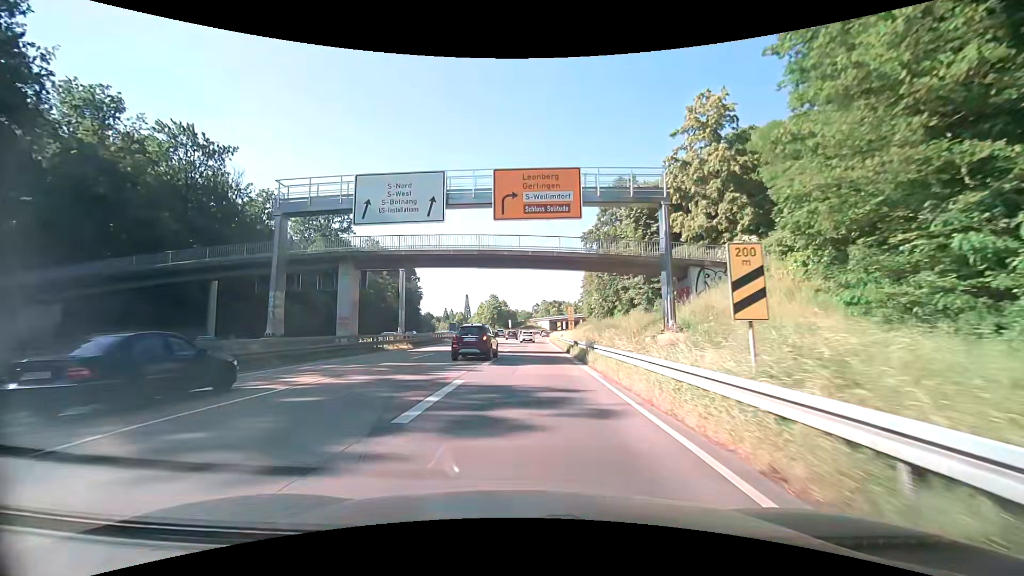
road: trunk_link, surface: asphalt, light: Day
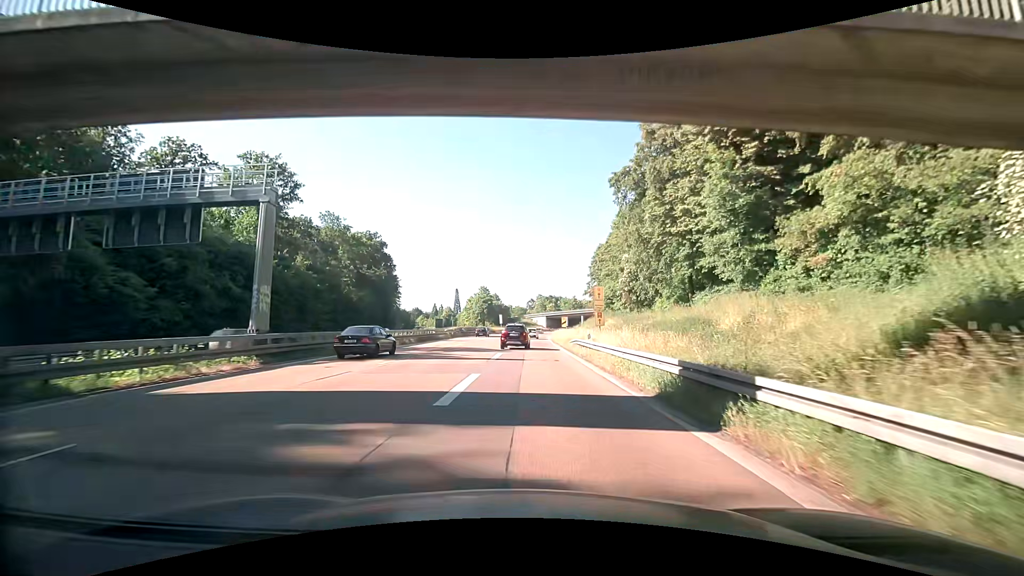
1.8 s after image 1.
(0.0, +23.6) m; +1°
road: trunk
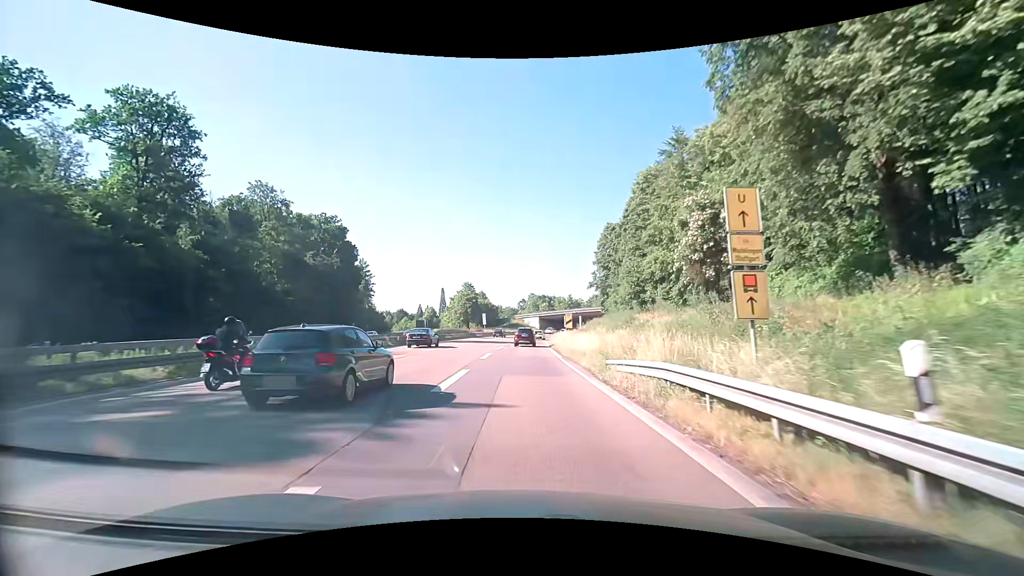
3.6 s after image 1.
(+0.2, +22.9) m; +1°
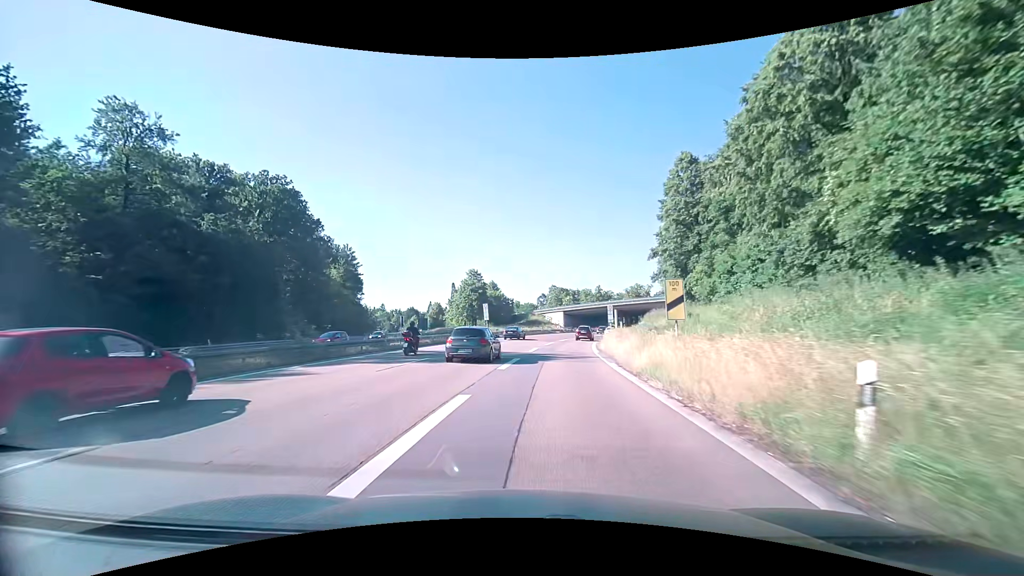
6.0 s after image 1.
(-0.4, +31.9) m; -2°
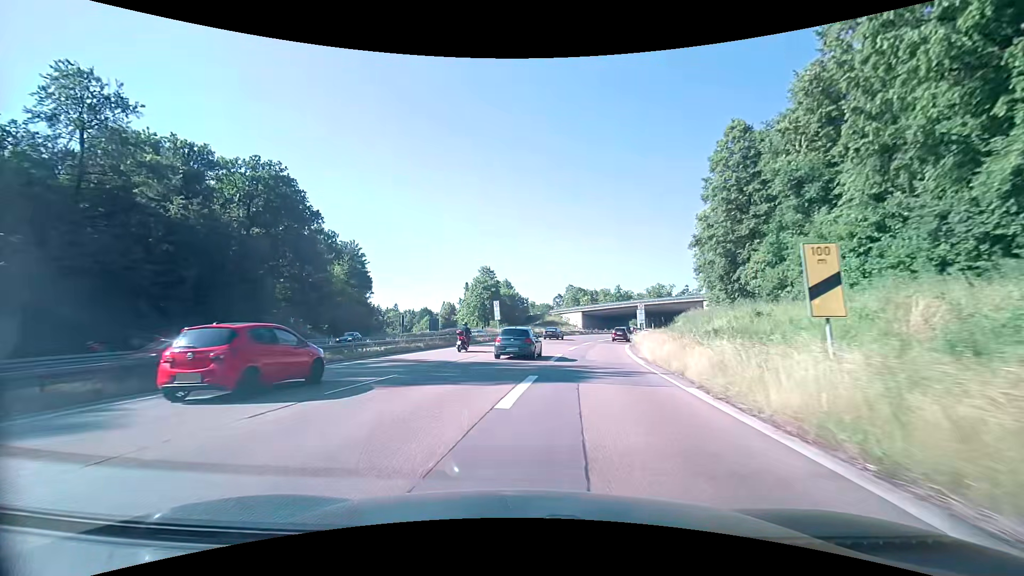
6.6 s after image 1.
(-0.1, +8.0) m; -1°
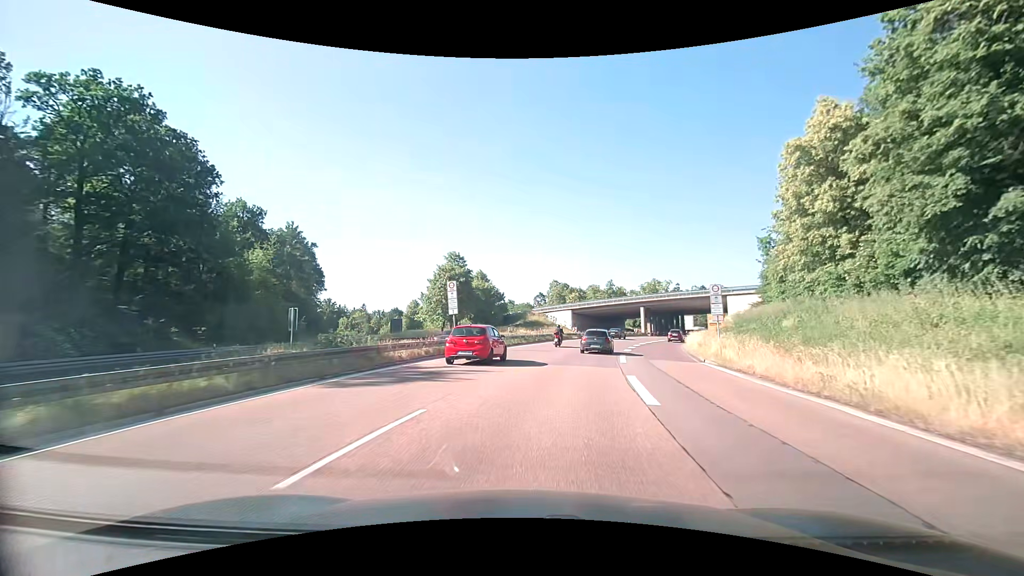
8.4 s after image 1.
(-0.2, +23.9) m; +2°
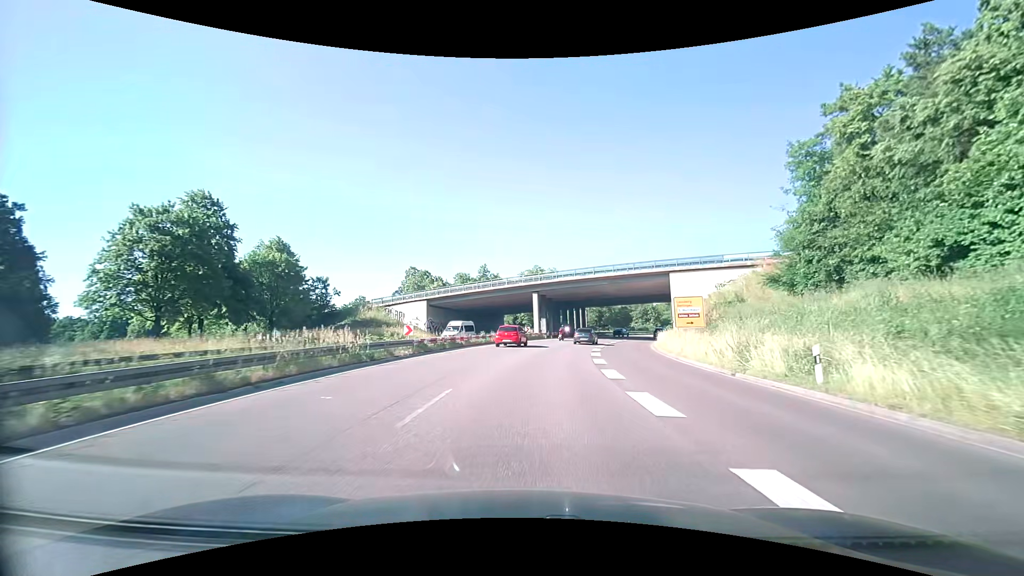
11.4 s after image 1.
(+5.4, +38.6) m; +15°
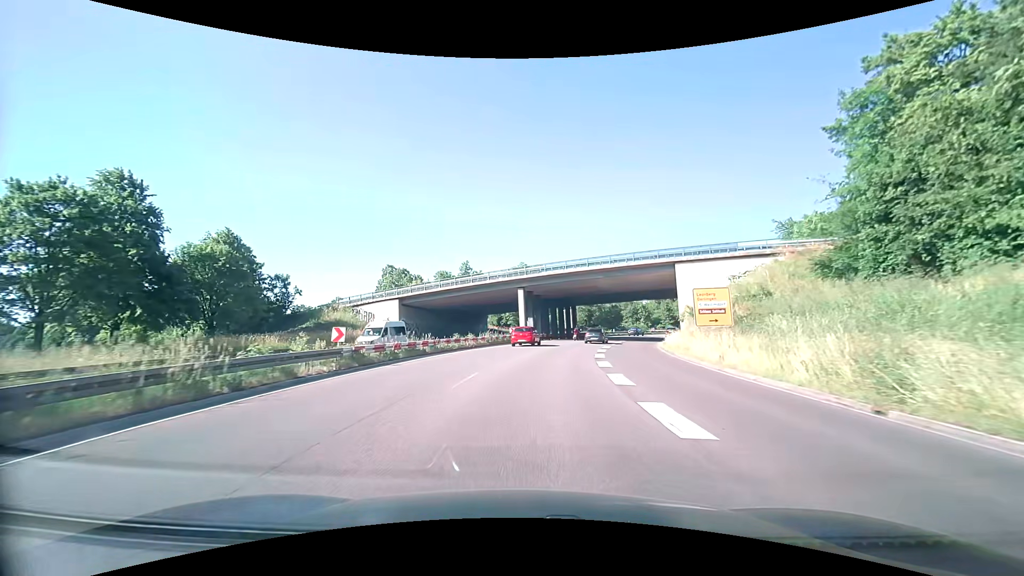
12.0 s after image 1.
(+0.2, +7.7) m; +2°
